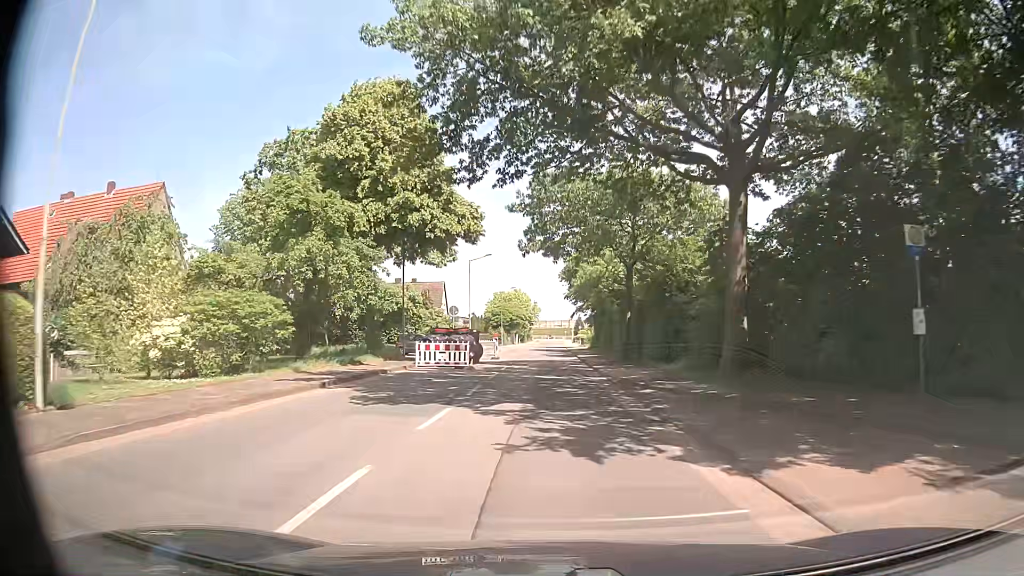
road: secondary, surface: asphalt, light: Day
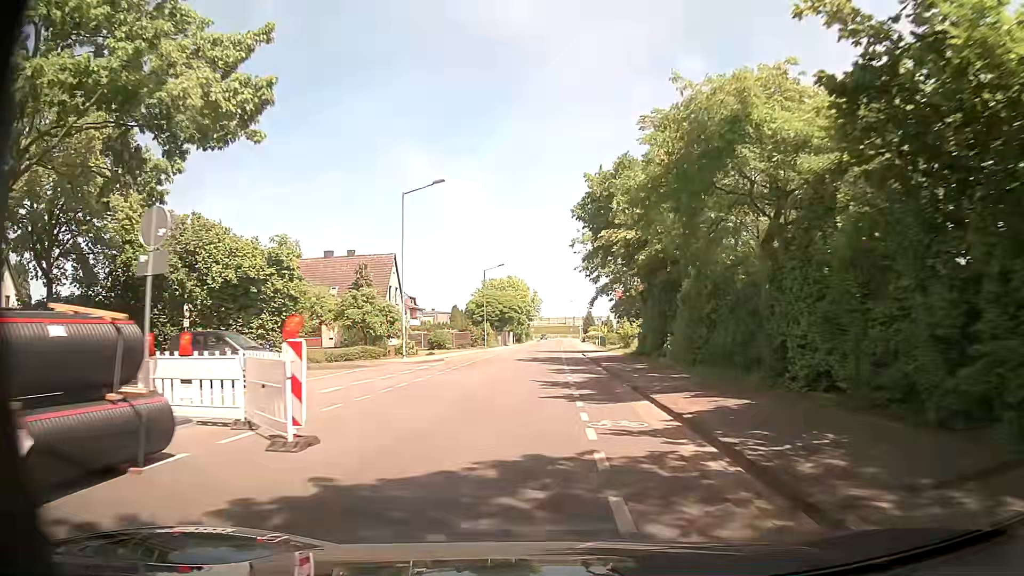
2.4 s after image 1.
(+0.1, +32.6) m; 0°
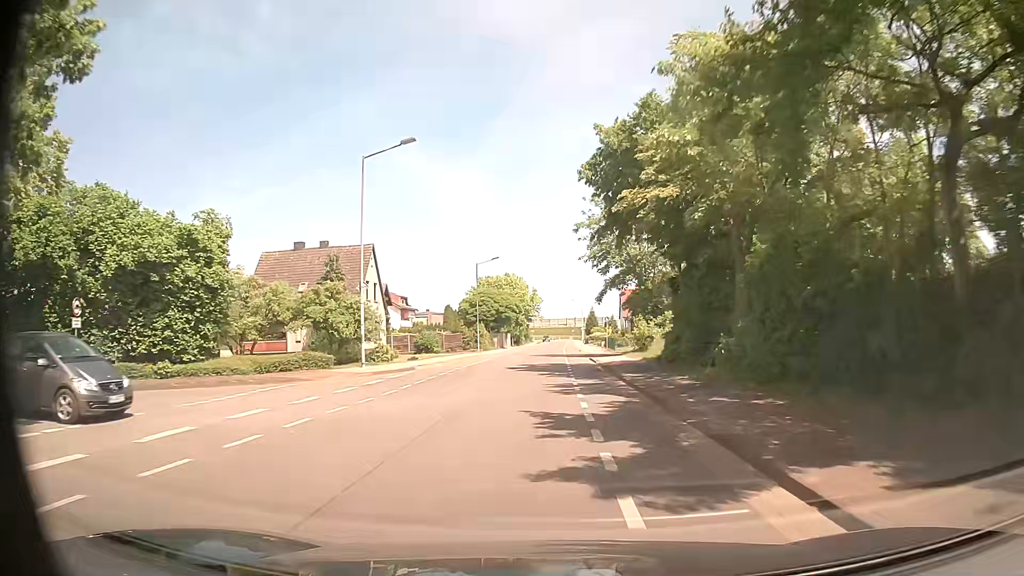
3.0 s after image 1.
(0.0, +8.2) m; -1°
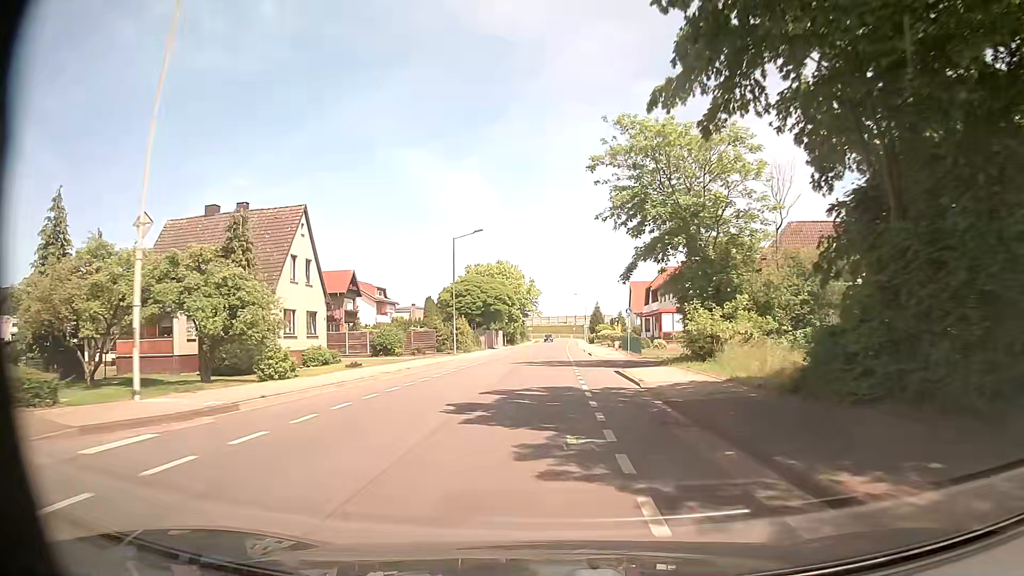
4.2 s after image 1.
(+0.3, +16.4) m; +1°
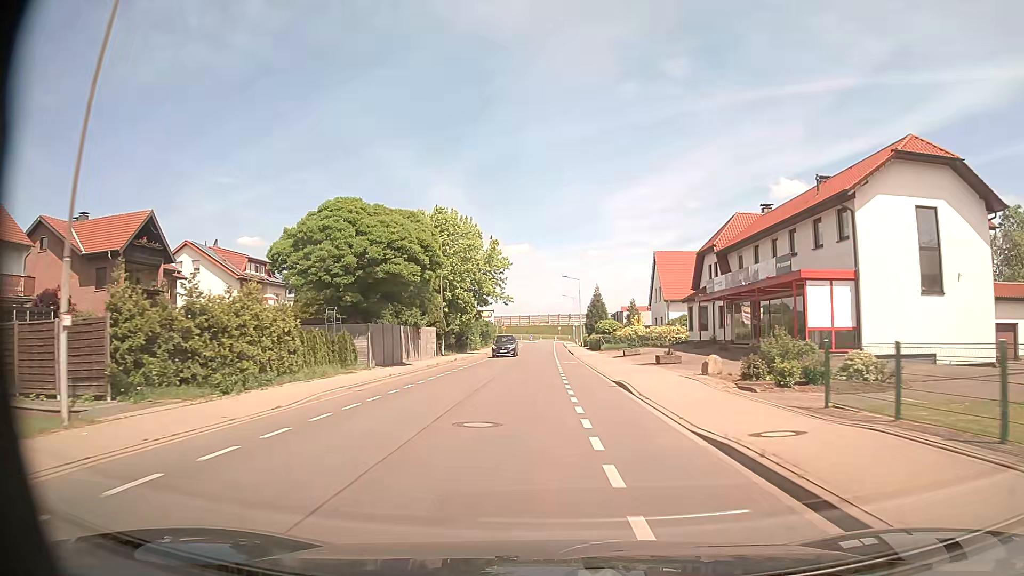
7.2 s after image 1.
(+1.0, +41.2) m; +2°
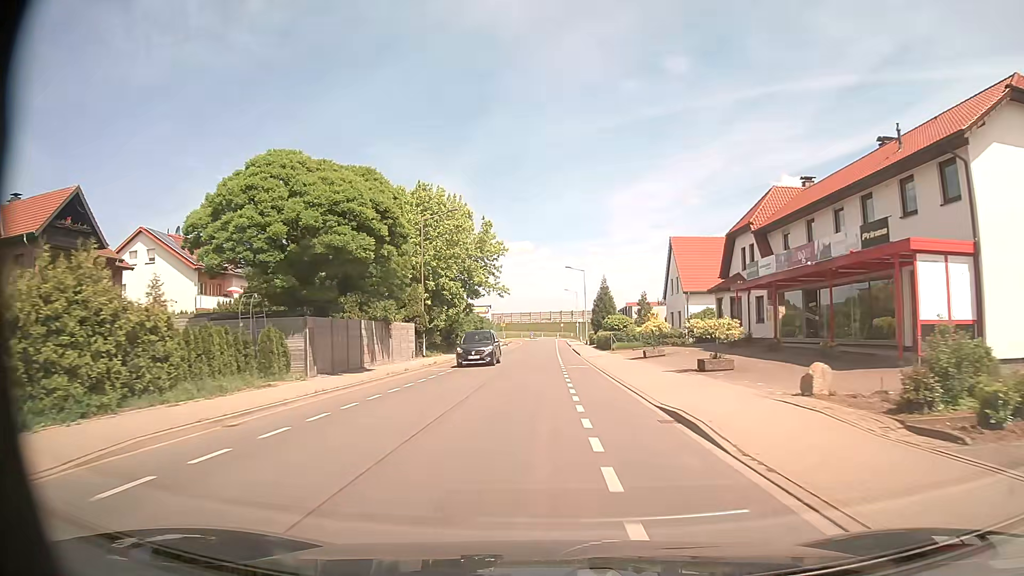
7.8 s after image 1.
(0.0, +8.3) m; 0°
(0, +10) (0, +20) (0, +30) (0, +40) (0, +50) (0, +60) (0, +70) (0, +80) (0, +90) (+1, +100) m
